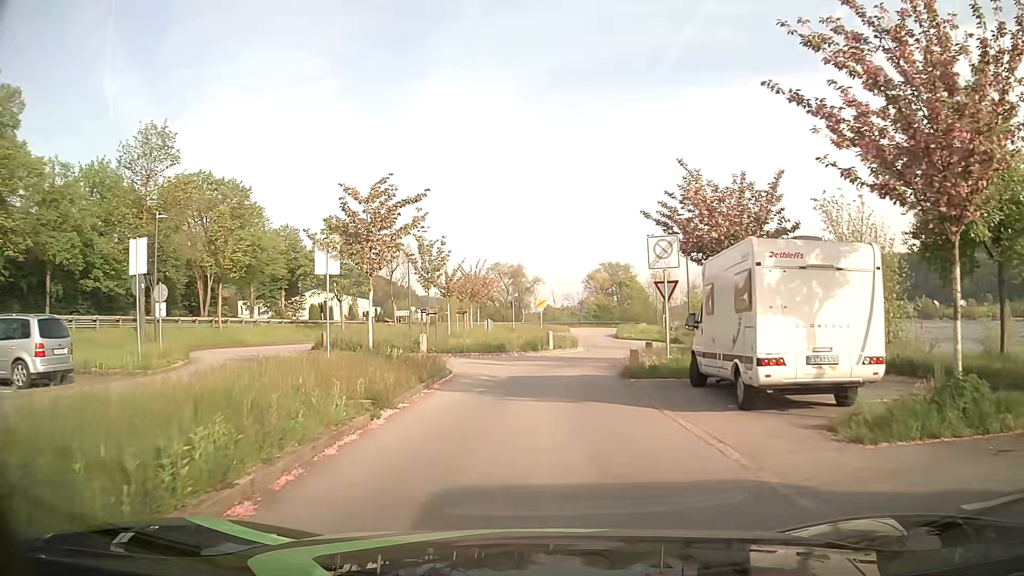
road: residential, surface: asphalt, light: Day
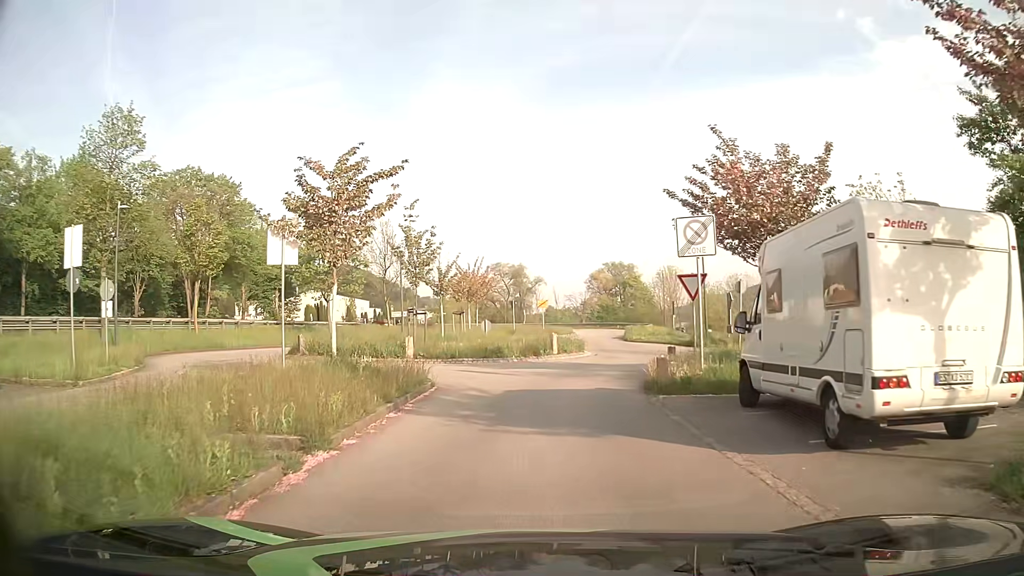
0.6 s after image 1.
(0.0, +3.3) m; 0°
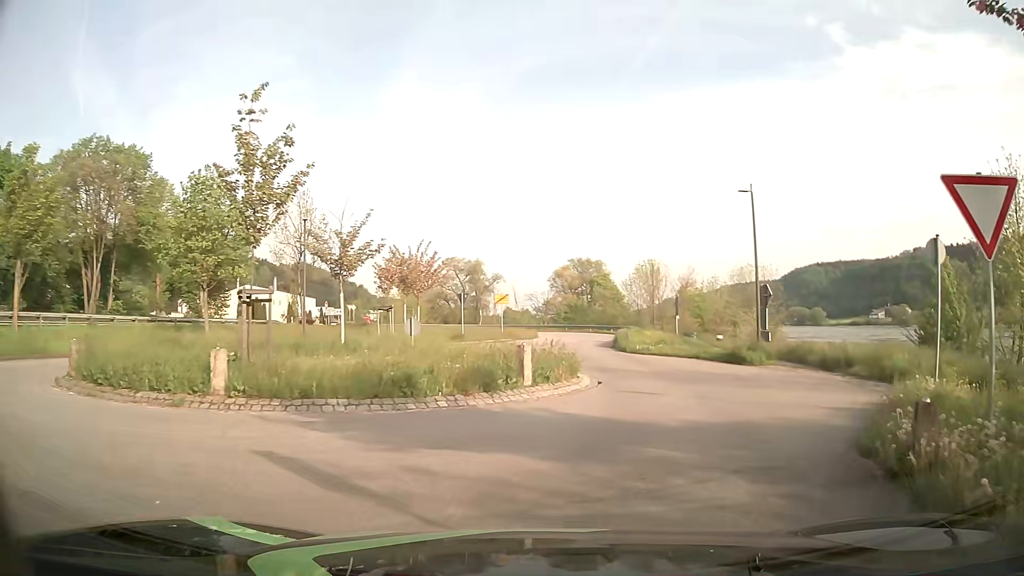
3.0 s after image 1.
(0.0, +13.2) m; +3°
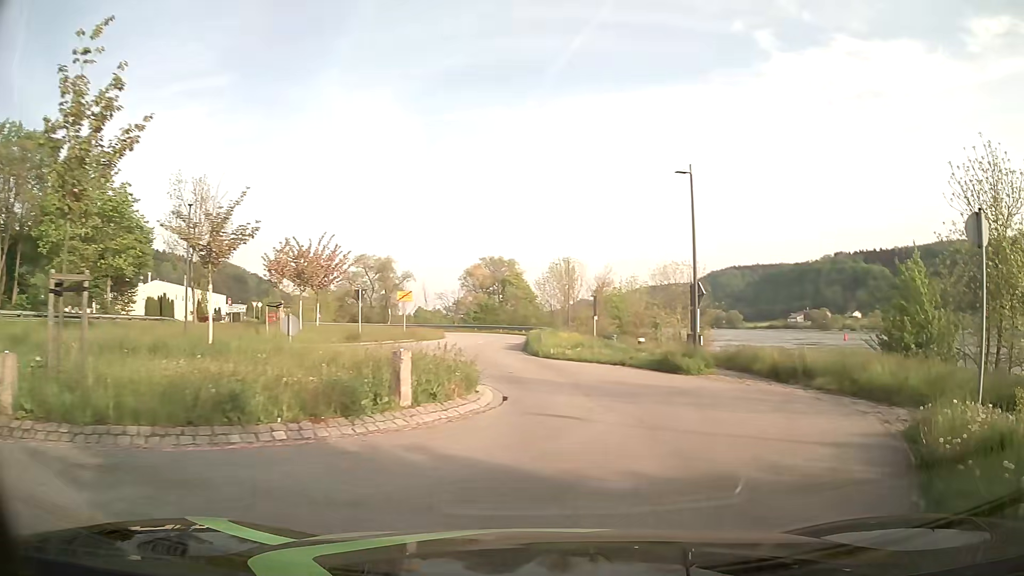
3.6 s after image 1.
(+0.2, +3.4) m; +7°
(+1, +10) (0, +20) (-1, +30) (-1, +40) (0, +49) (-2, +59) (-7, +68) (-16, +73) (-26, +74) (-35, +72) m
